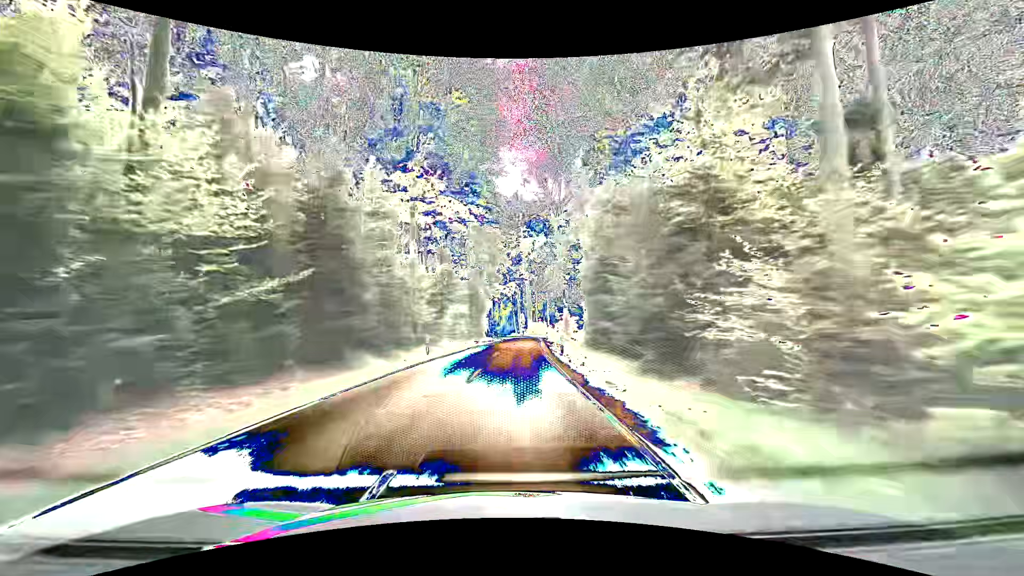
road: tertiary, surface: asphalt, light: Day
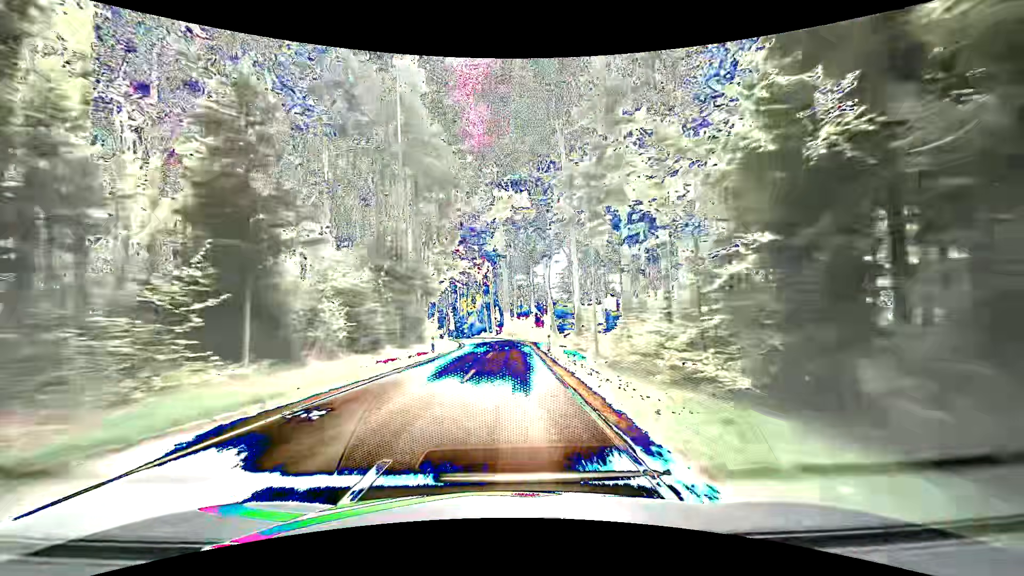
(+0.5, +35.7) m; +2°
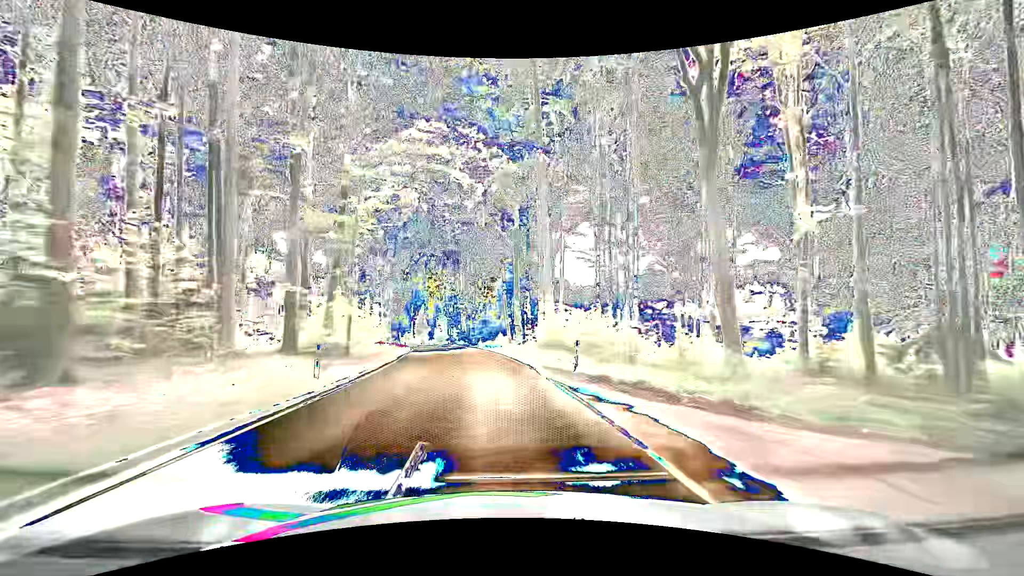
(+0.5, +47.3) m; -2°
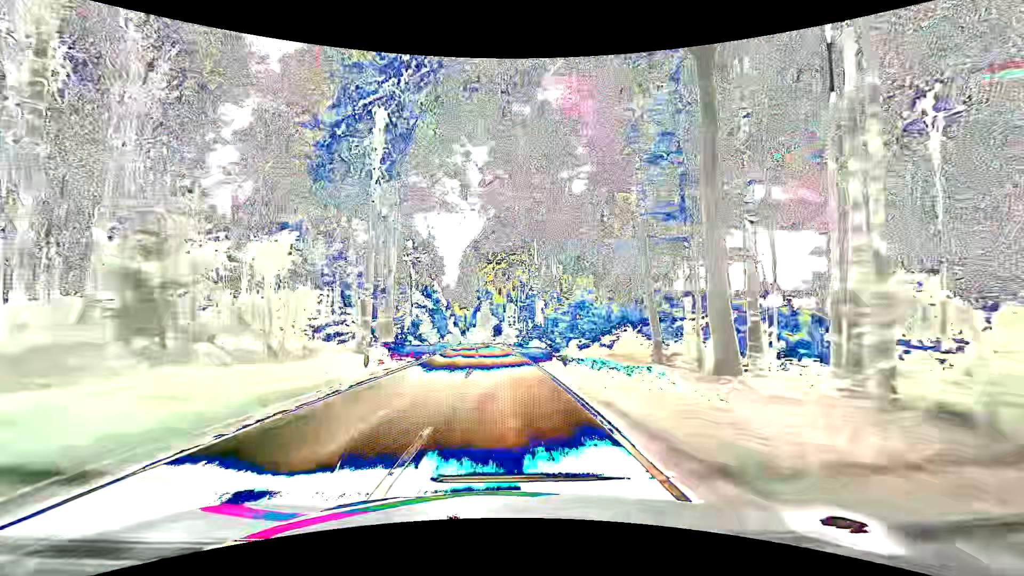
(-3.2, +35.1) m; -9°
(0, +10) (0, +20) (-1, +30) (-1, +40) (-2, +50) (-3, +60) (-4, +70) (-5, +80) (-6, +90) (-8, +100) m
